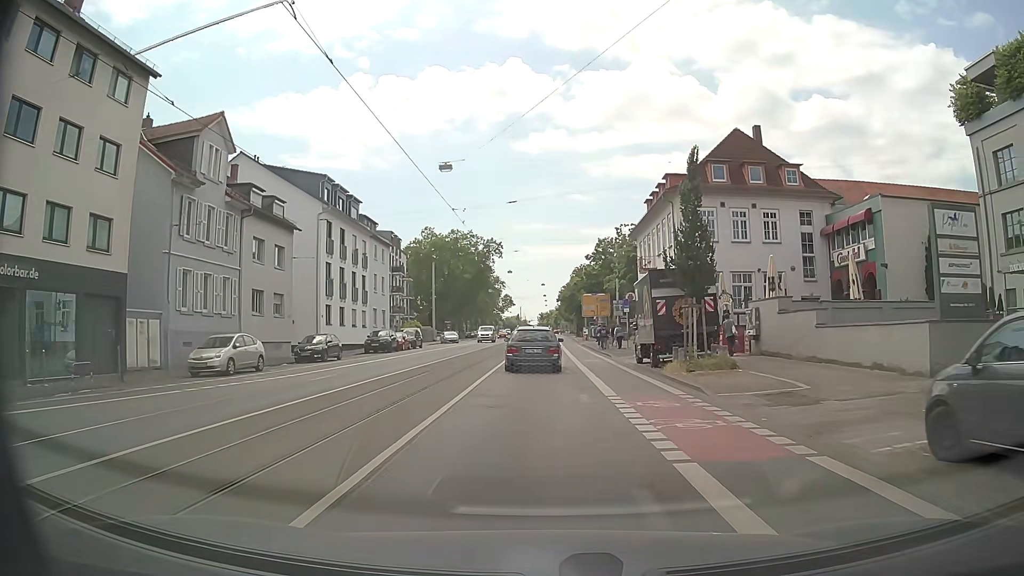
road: secondary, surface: asphalt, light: Day
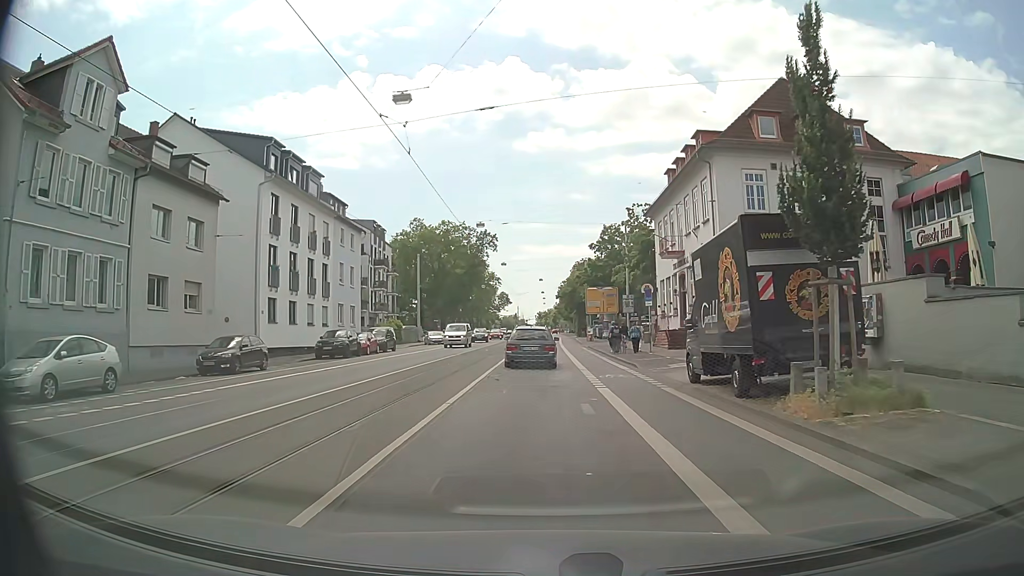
(+0.1, +10.4) m; +1°
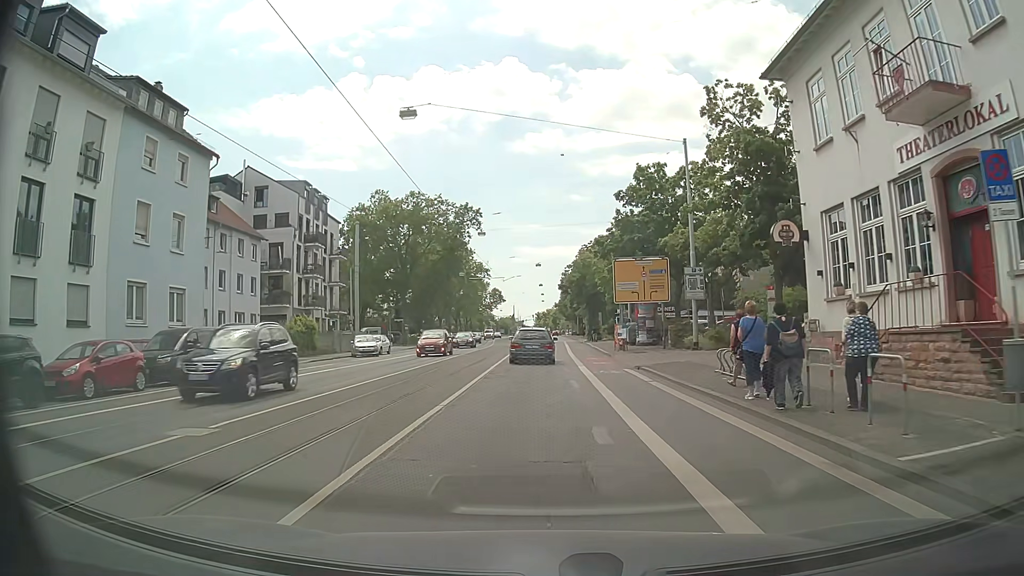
(0.0, +28.4) m; -1°
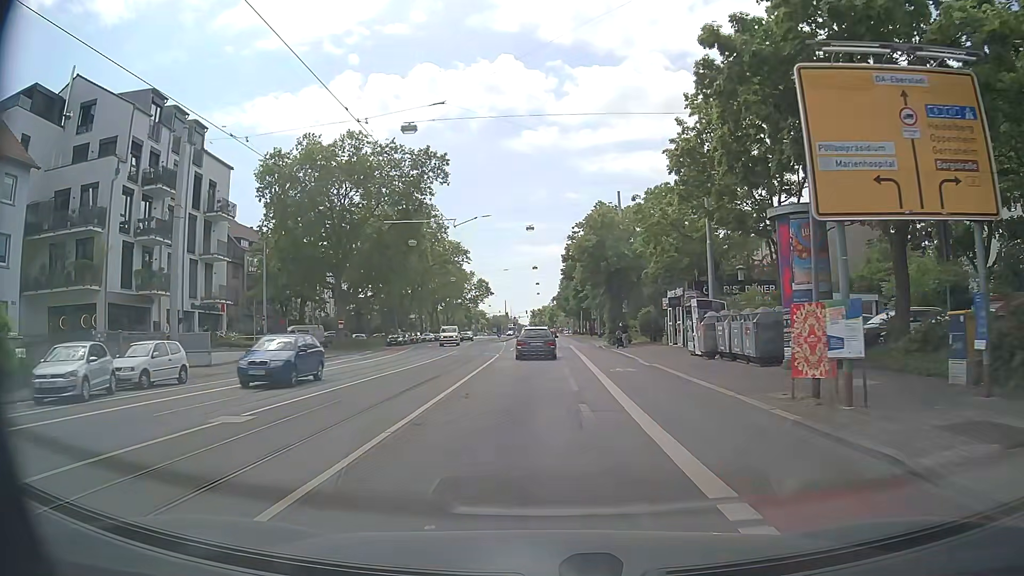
(+0.3, +30.0) m; +1°
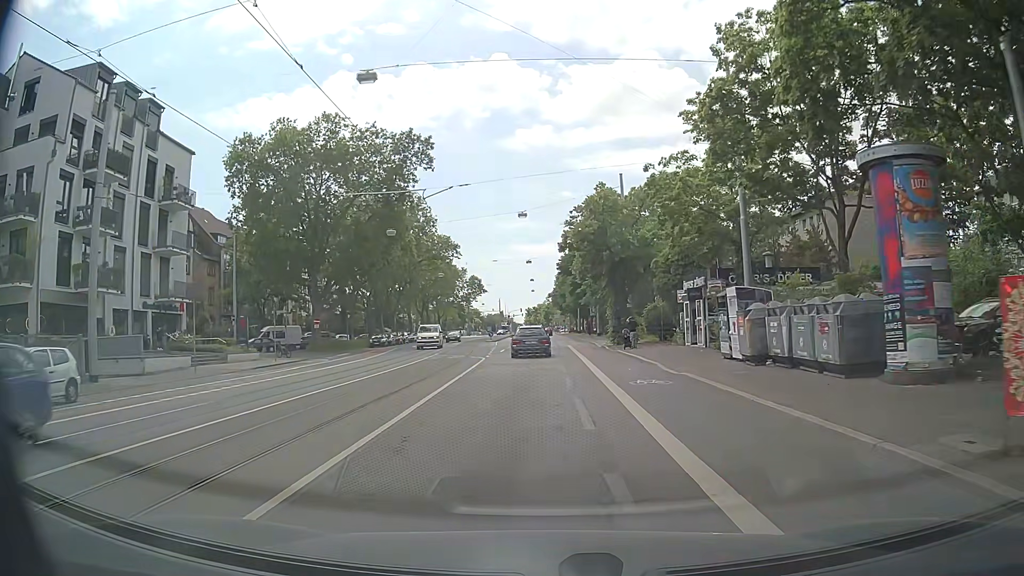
(0.0, +6.0) m; 0°
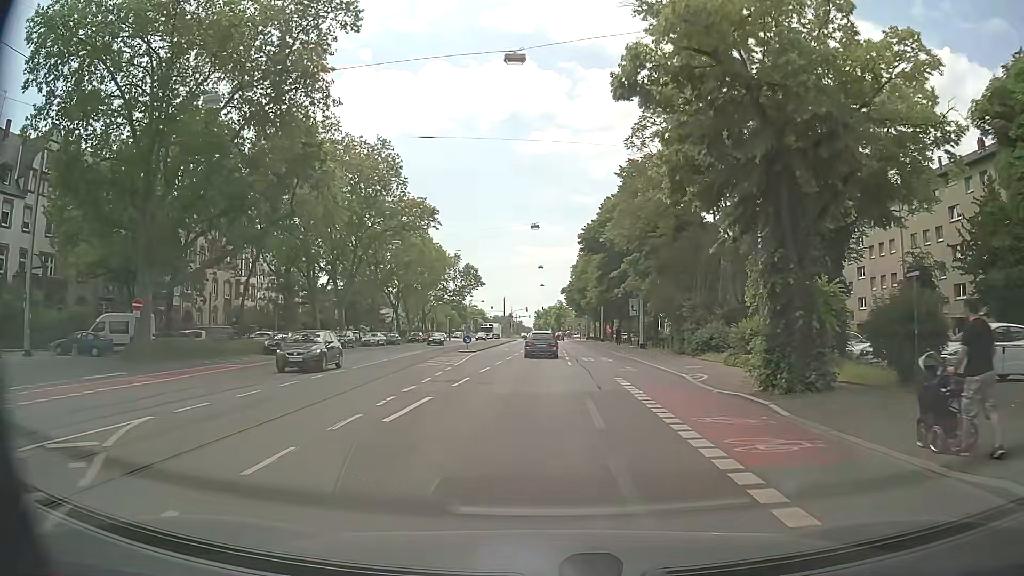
(-0.1, +30.2) m; -1°
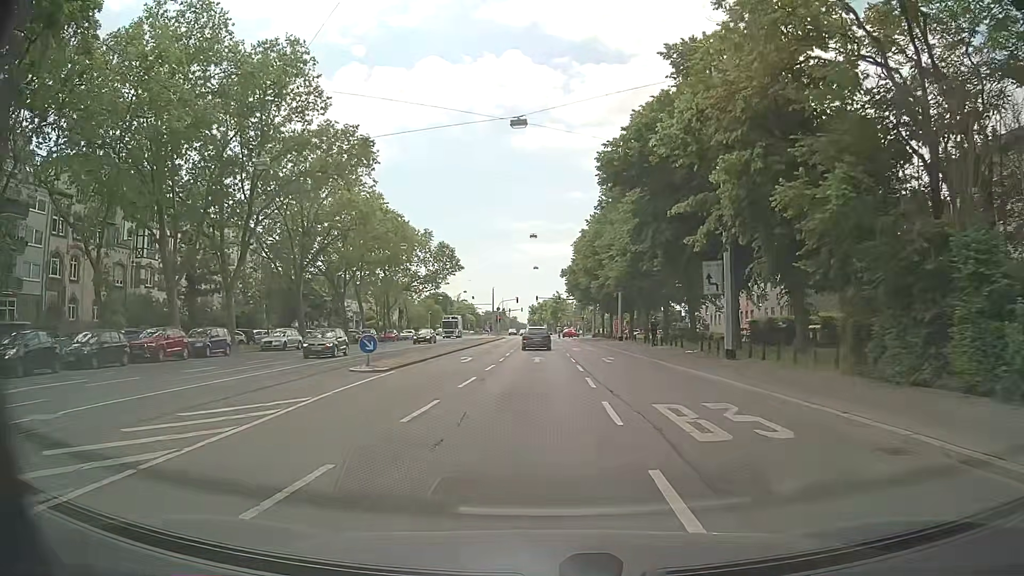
(+0.3, +25.2) m; +1°
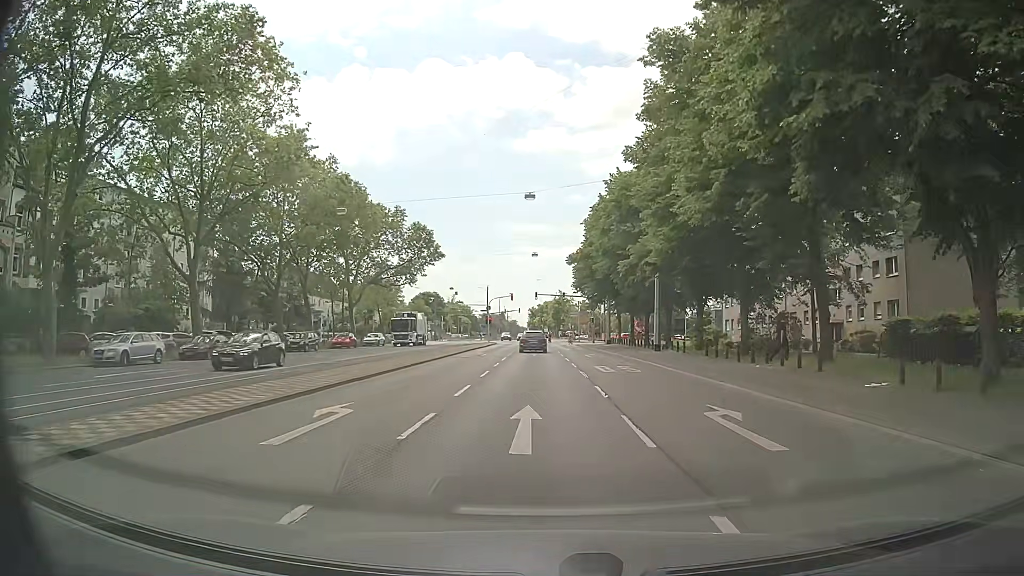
(0.0, +19.8) m; 0°
(0, +10) (0, +20) (0, +30) (0, +40) (0, +50) (0, +60) (0, +70) (-1, +80) (-1, +90) (-1, +100) m
